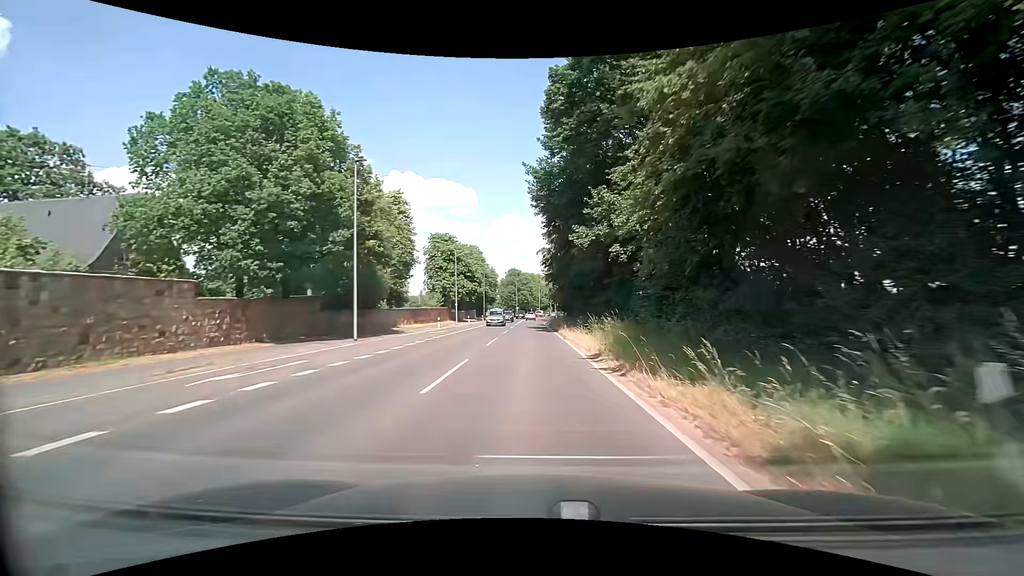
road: secondary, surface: asphalt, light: Day
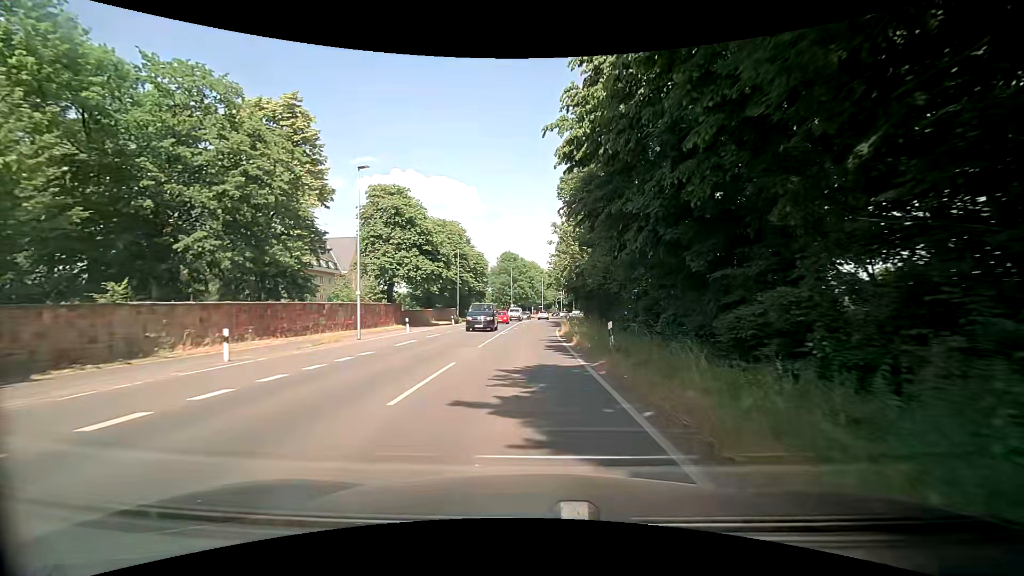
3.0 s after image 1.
(+0.1, +37.2) m; 0°
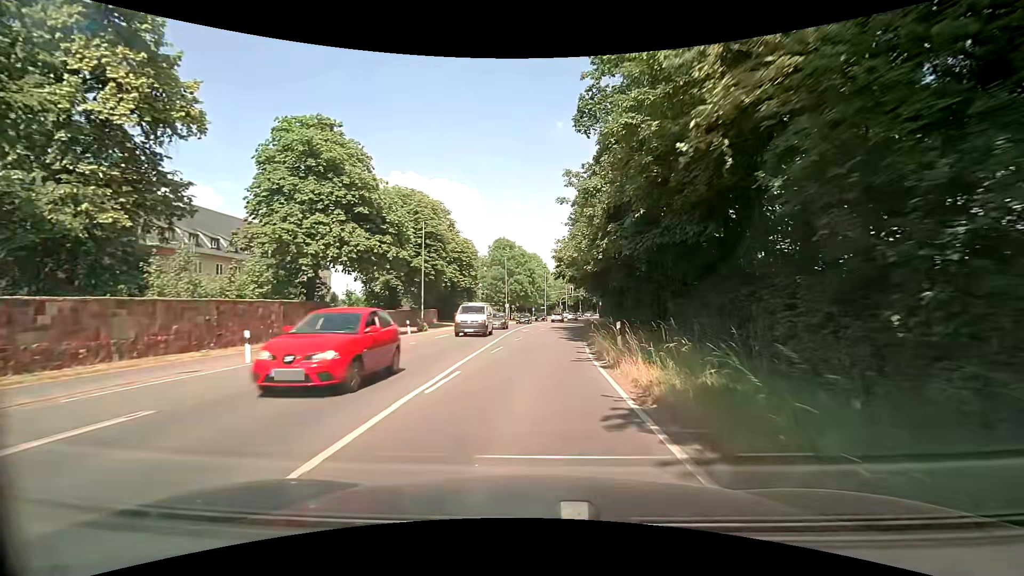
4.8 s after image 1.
(-0.2, +21.9) m; -1°
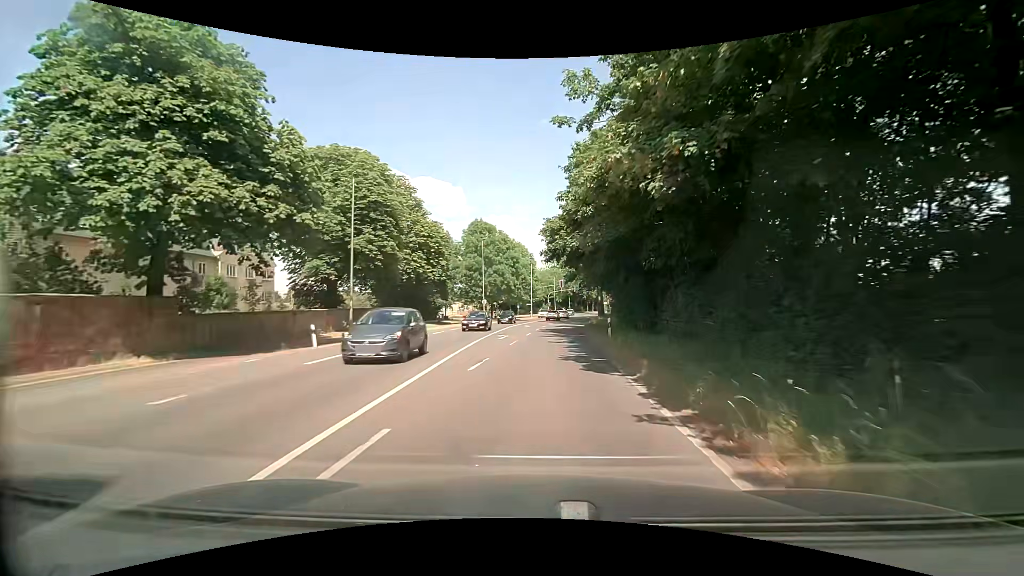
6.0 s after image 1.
(+0.2, +14.5) m; +2°
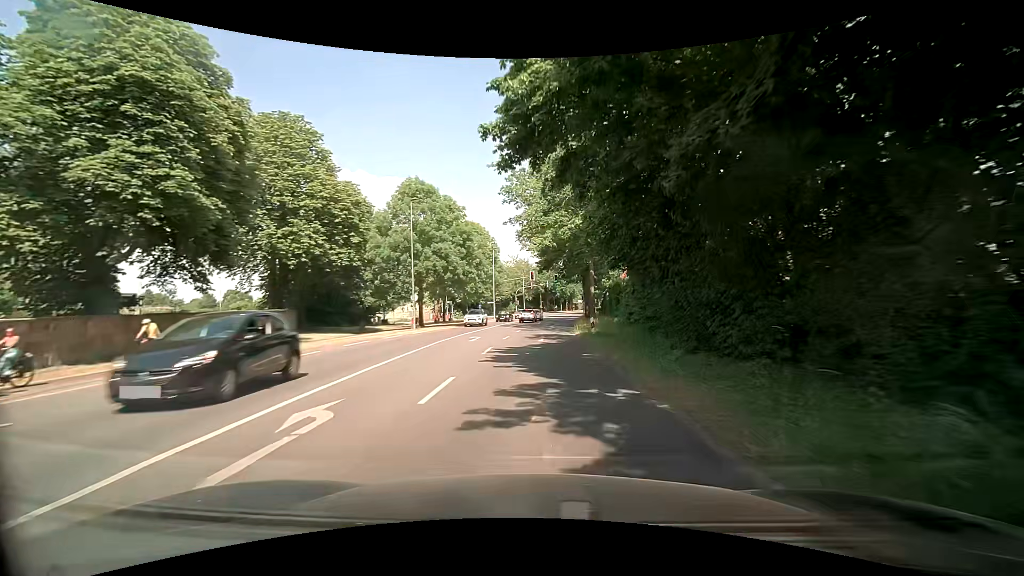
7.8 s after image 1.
(+0.5, +21.6) m; +4°
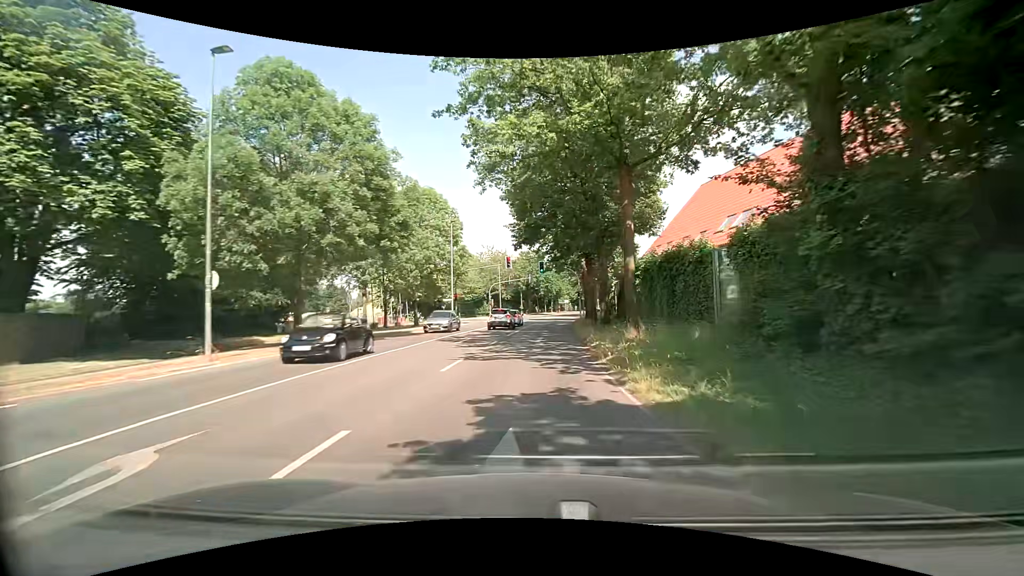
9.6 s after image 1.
(+0.3, +22.3) m; +2°
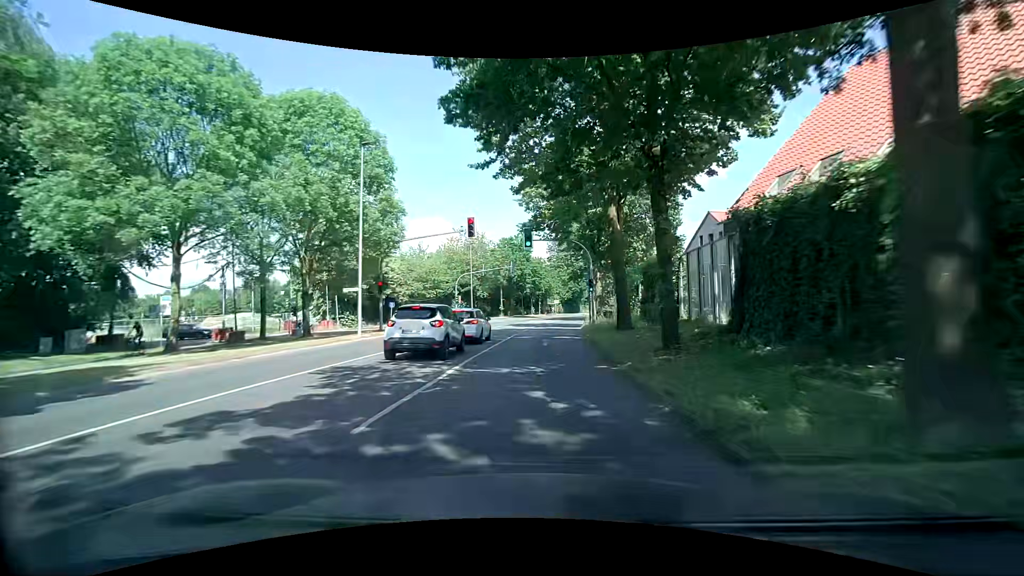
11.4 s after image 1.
(+0.3, +22.9) m; +1°
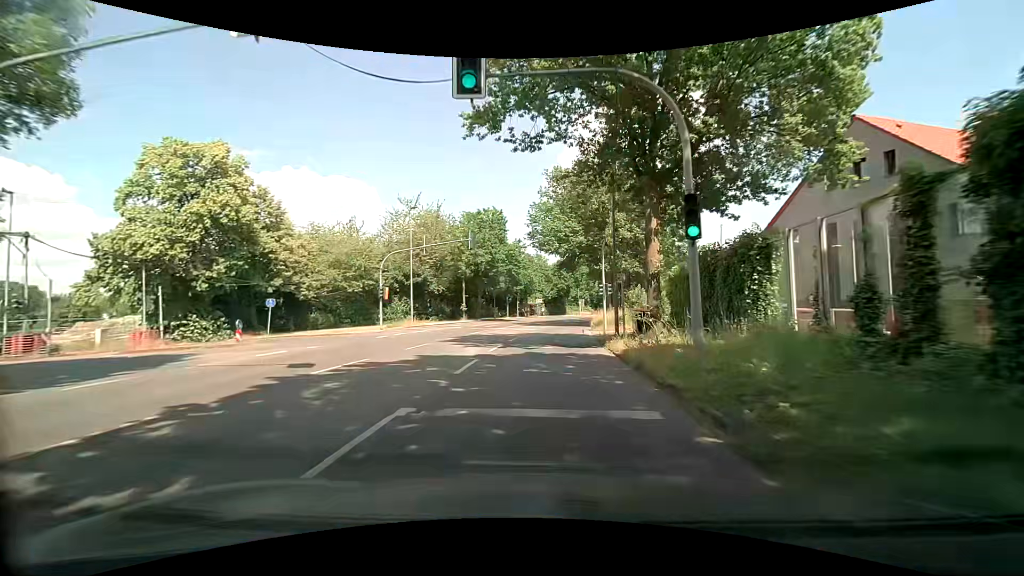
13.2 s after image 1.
(+0.7, +23.3) m; +3°
(0, +10) (0, +20) (+1, +30) (+2, +40) (+3, +50) (+5, +60) (+7, +69) (+9, +79) (+12, +89) (+14, +99) m
